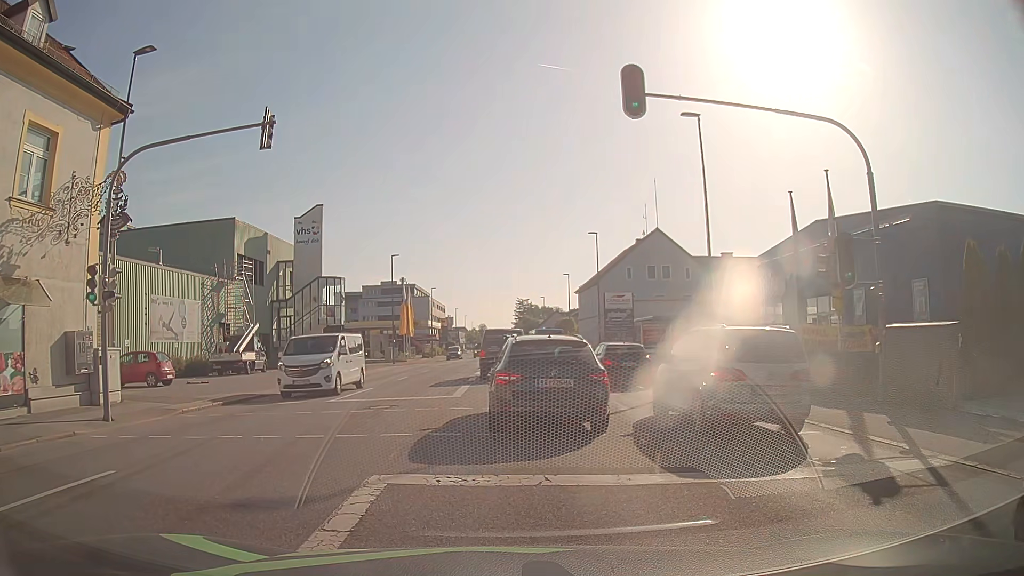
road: tertiary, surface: asphalt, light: Day
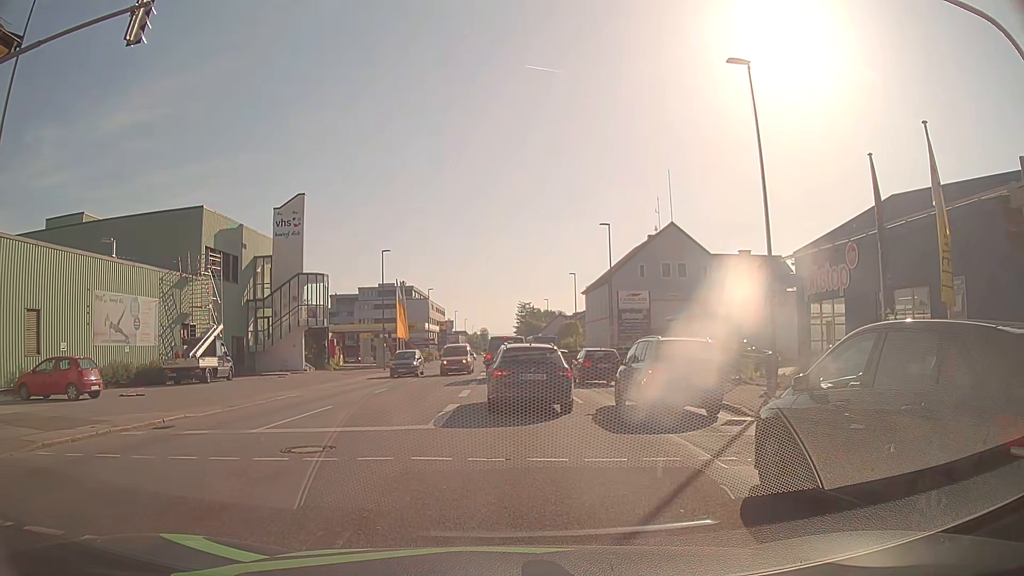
(0.0, +6.1) m; 0°
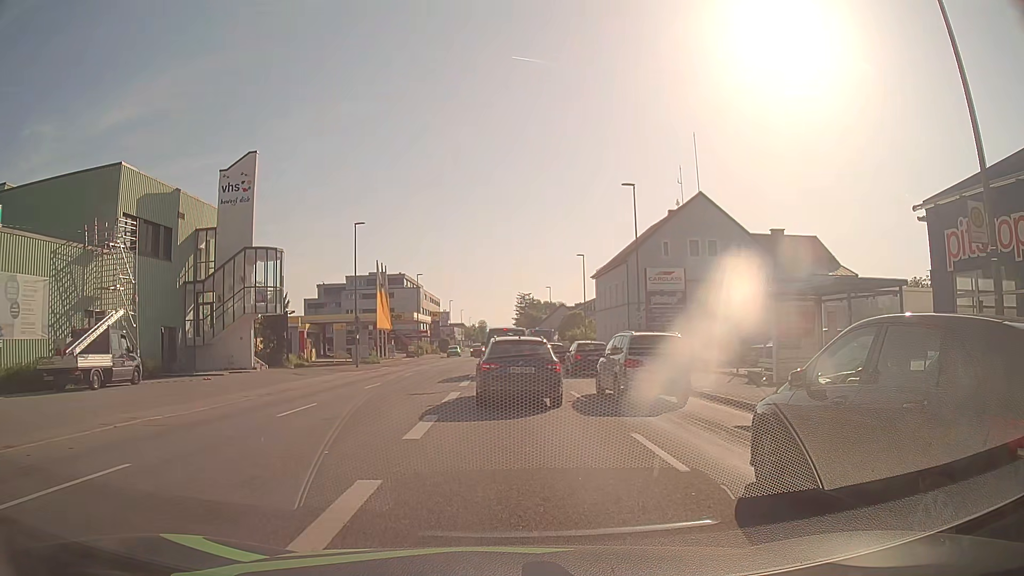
(0.0, +10.5) m; 0°
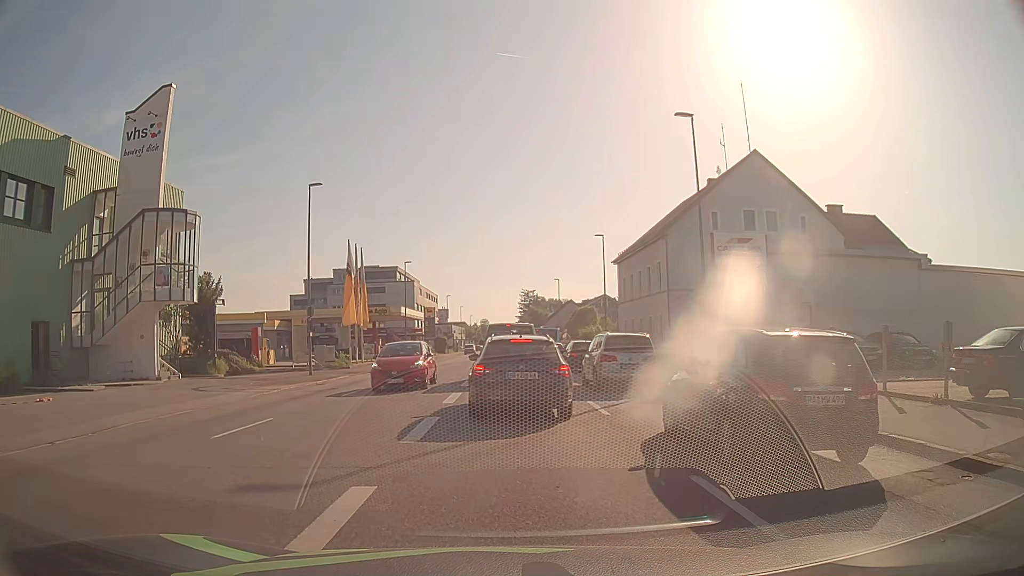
(-0.1, +12.3) m; -1°
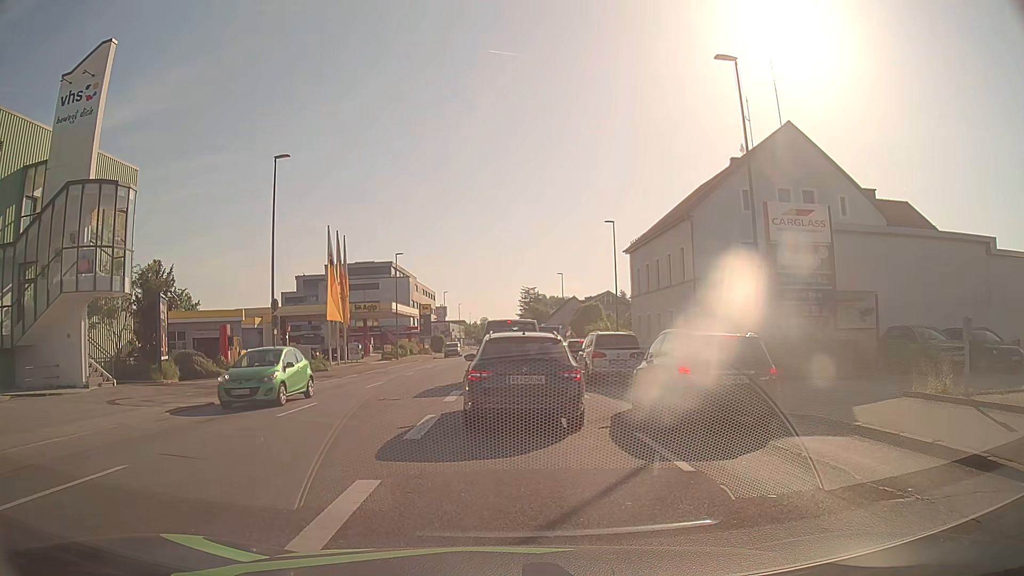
(+0.1, +5.7) m; 0°
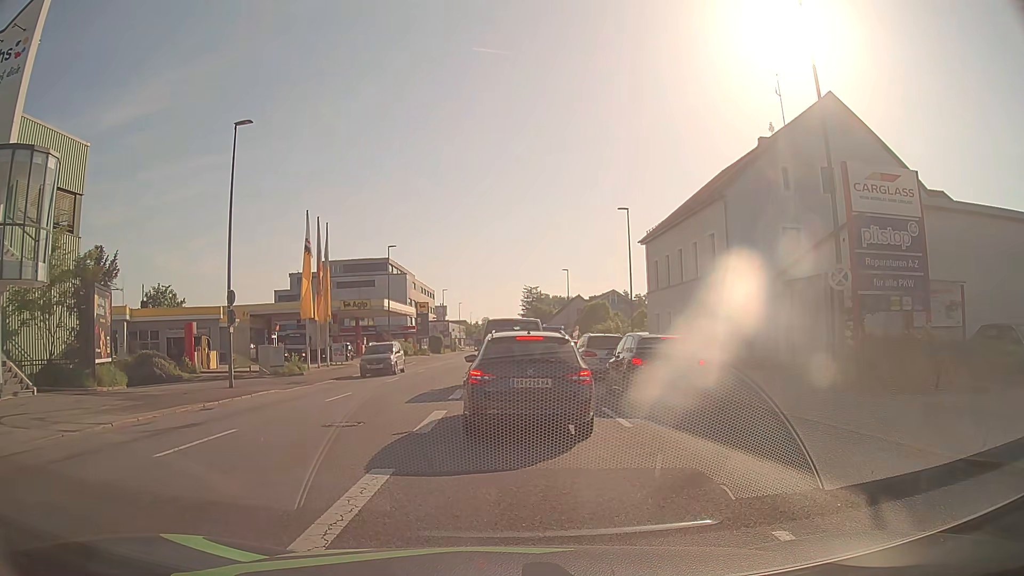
(0.0, +5.2) m; 0°
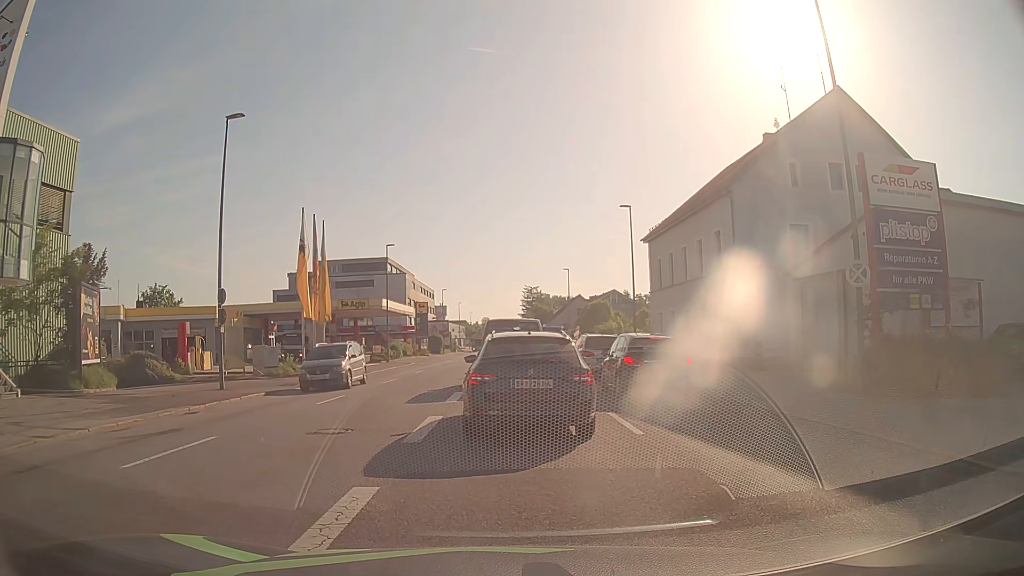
(0.0, +0.9) m; 0°
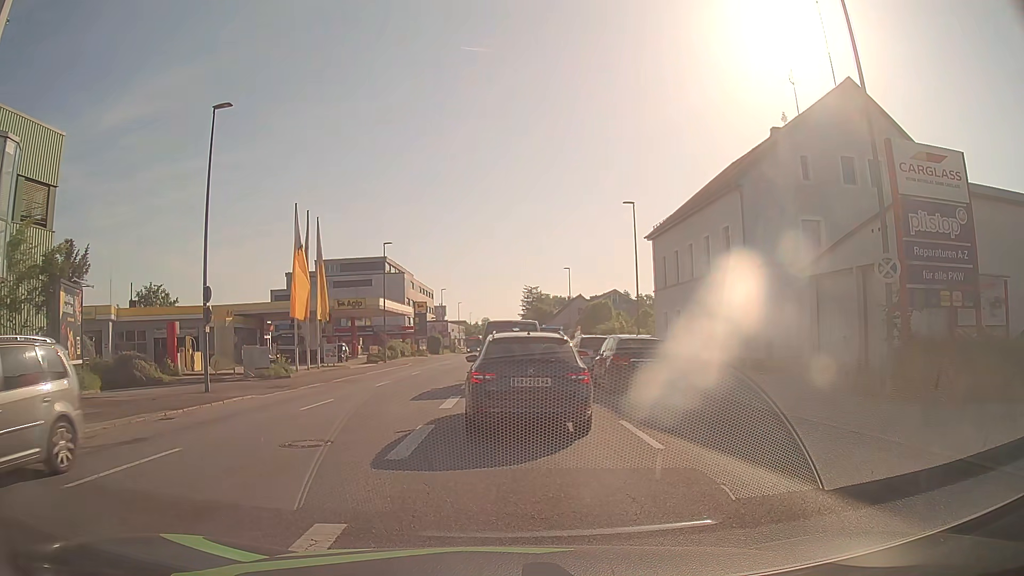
(0.0, +1.2) m; 0°
